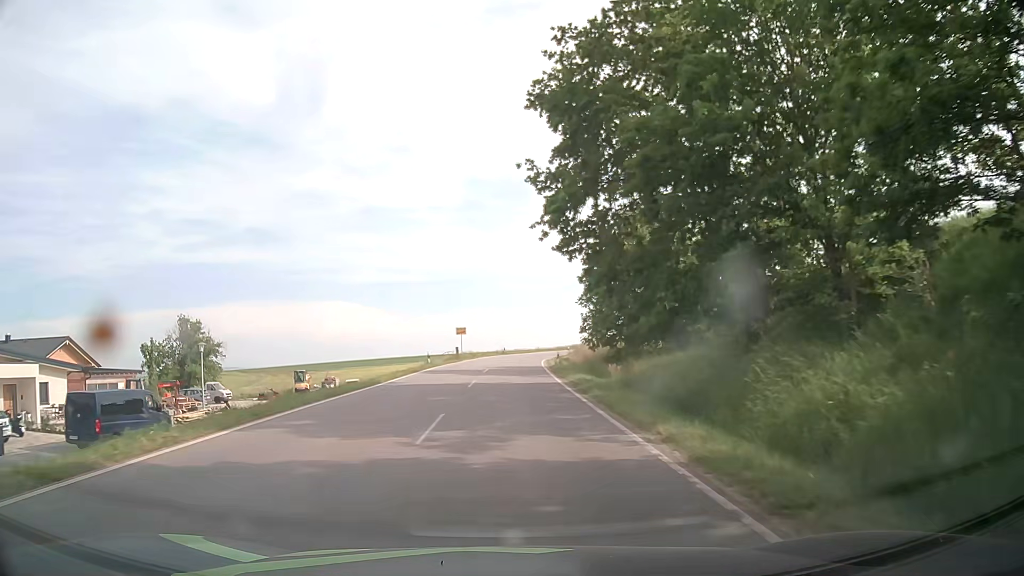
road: tertiary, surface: asphalt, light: Day
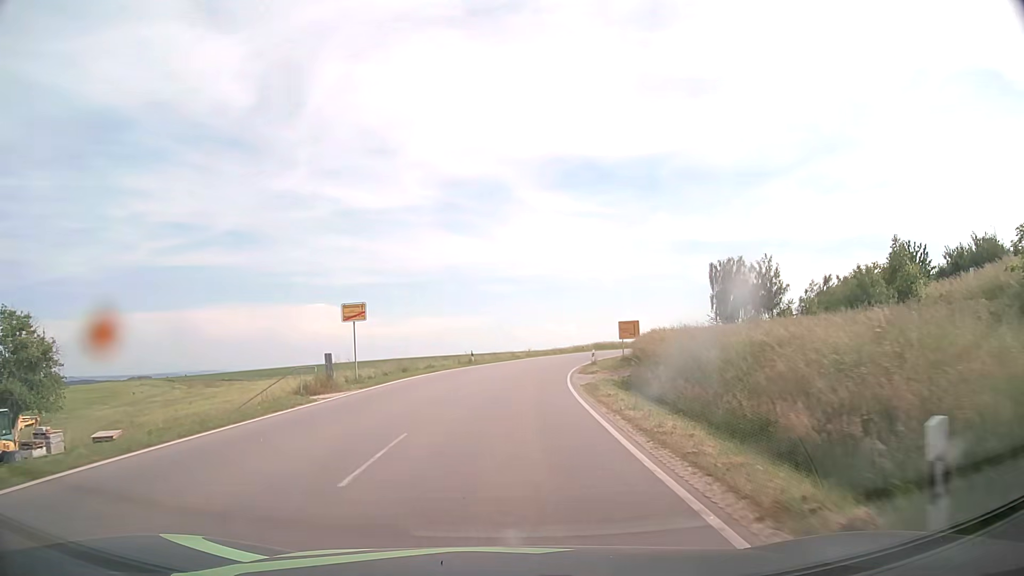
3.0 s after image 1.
(+0.6, +38.5) m; +2°
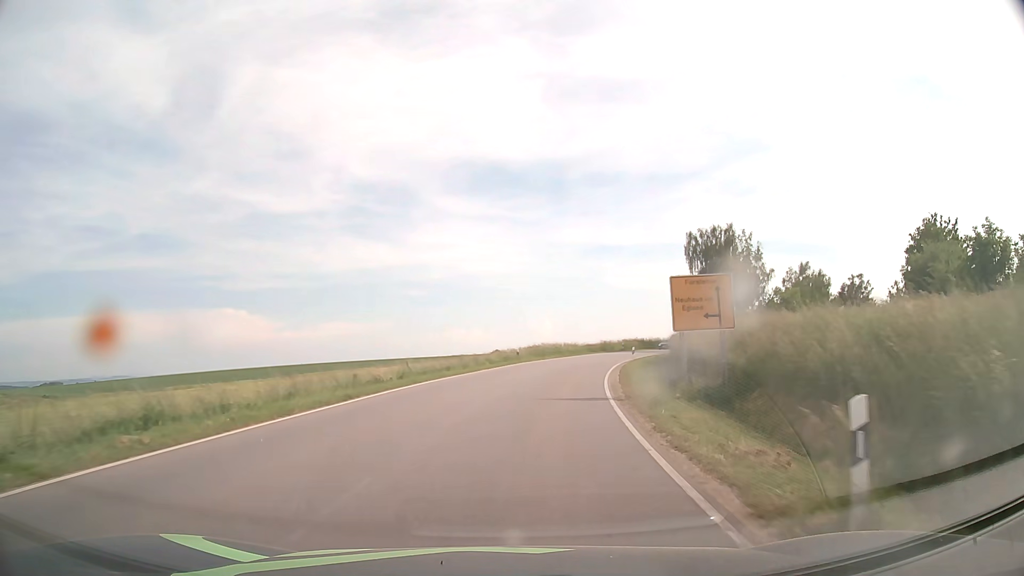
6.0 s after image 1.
(+2.2, +38.9) m; +8°
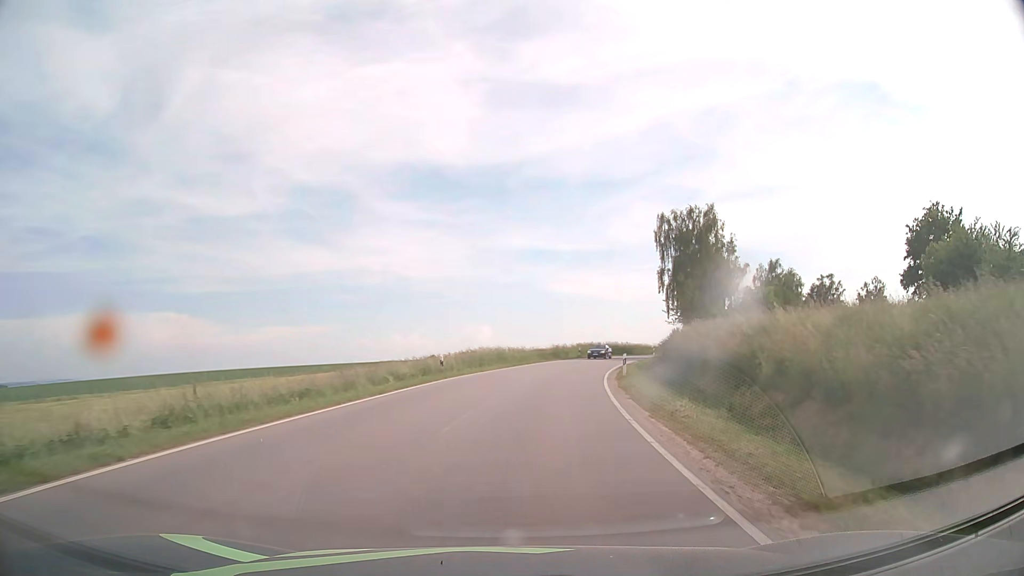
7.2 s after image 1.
(+0.8, +16.4) m; +5°
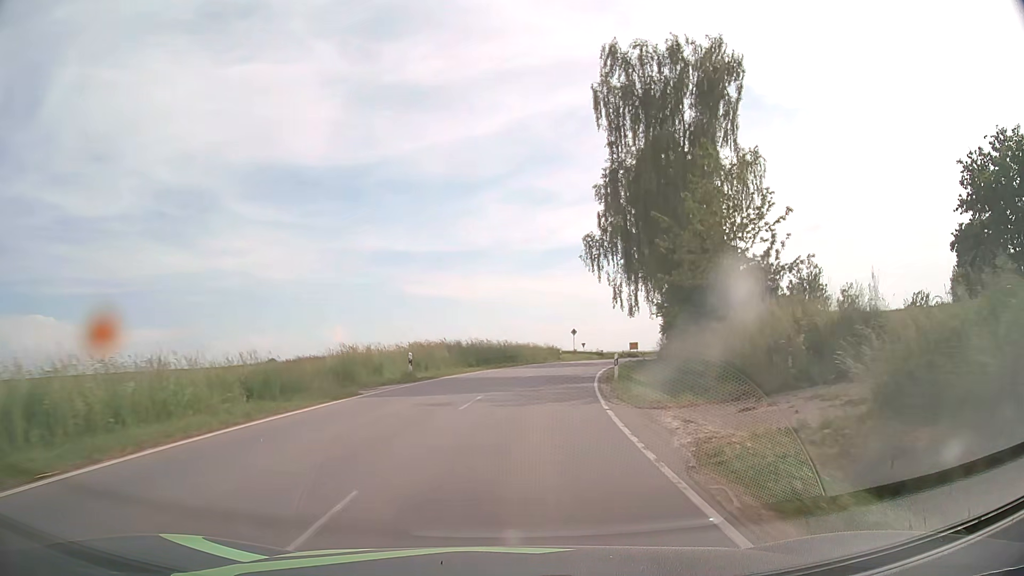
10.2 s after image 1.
(+5.3, +43.1) m; +13°
(0, +10) (+1, +20) (+2, +30) (+4, +40) (+6, +49) (+9, +59) (+12, +69) (+16, +78) (+20, +87) (+25, +96) m
